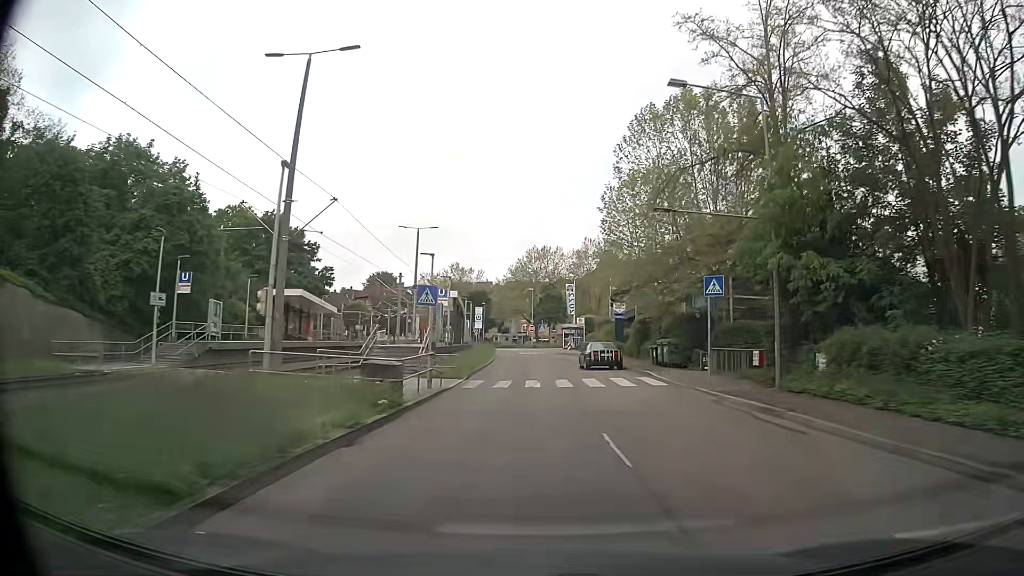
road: secondary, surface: asphalt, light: Day
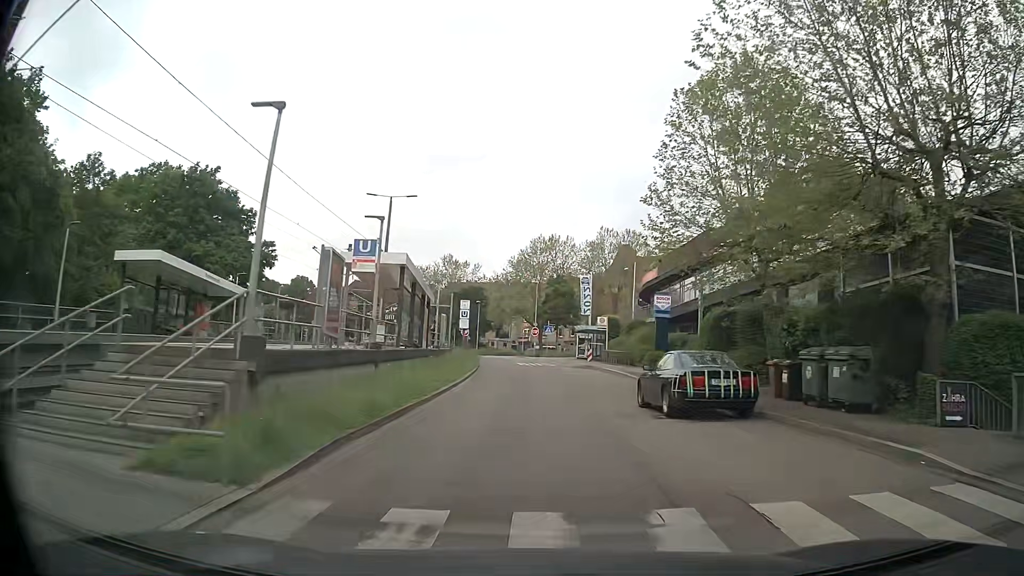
(-0.1, +19.4) m; 0°
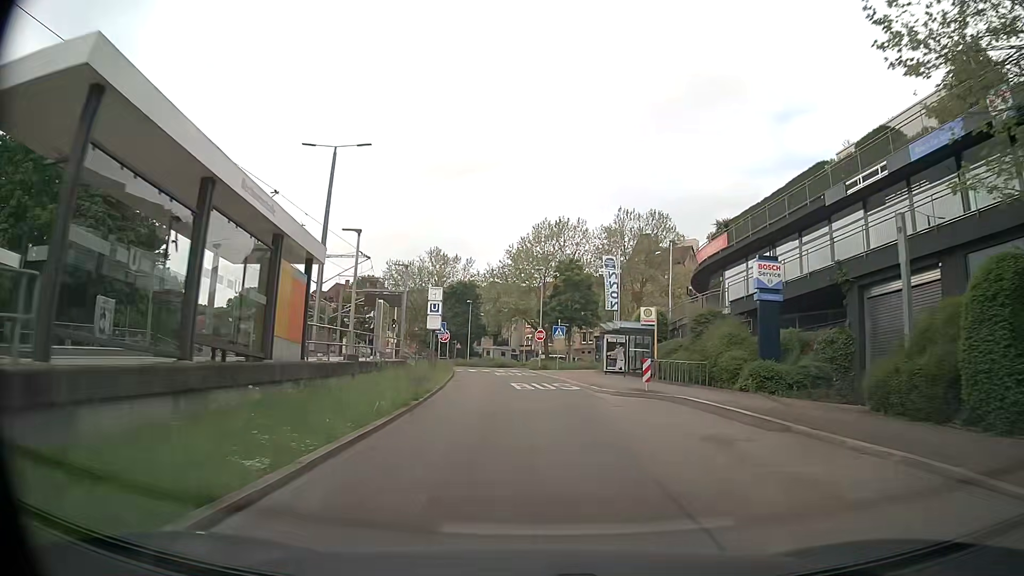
(-0.1, +19.4) m; 0°
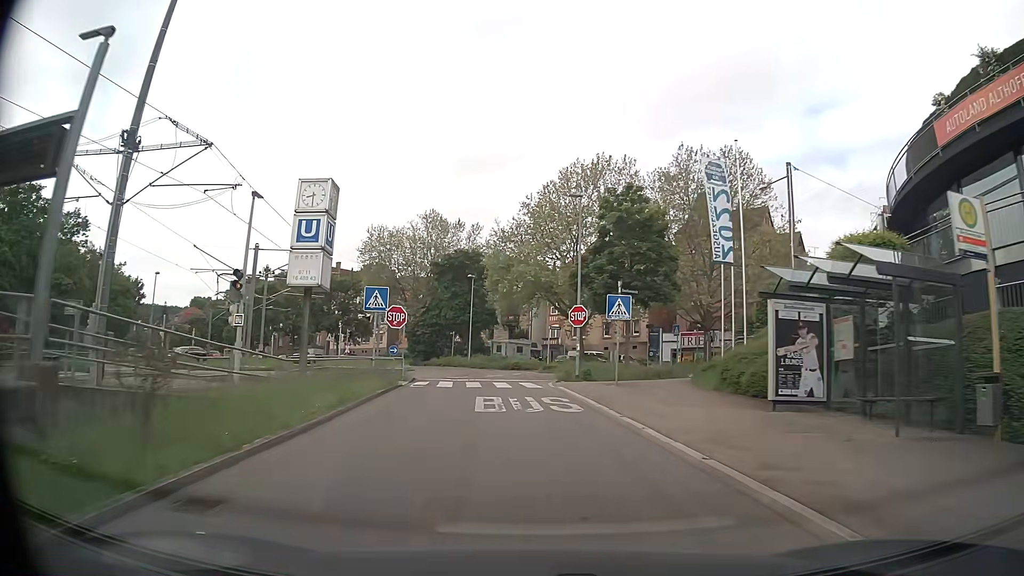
(-0.3, +24.2) m; -3°
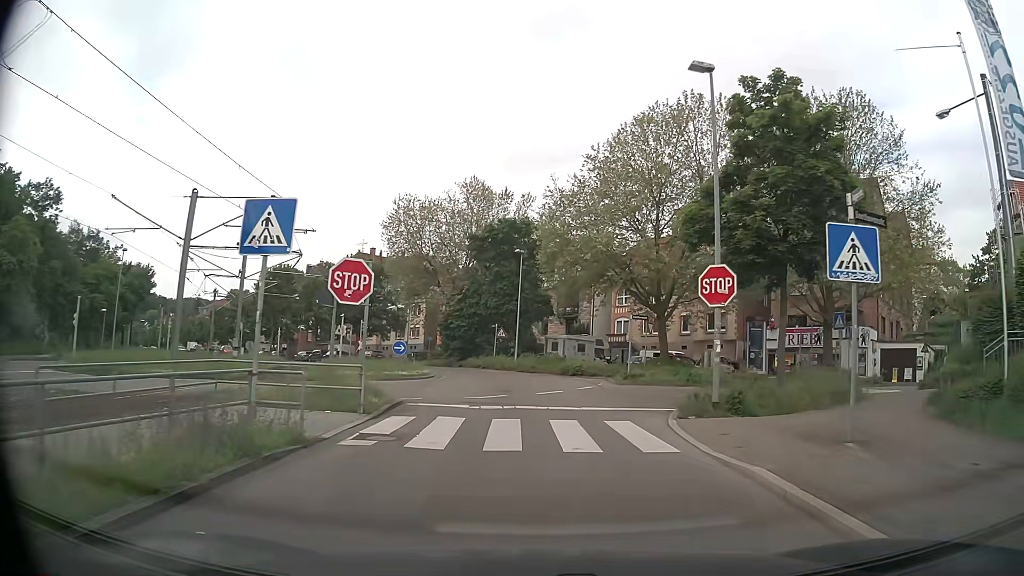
(-0.7, +13.9) m; -4°
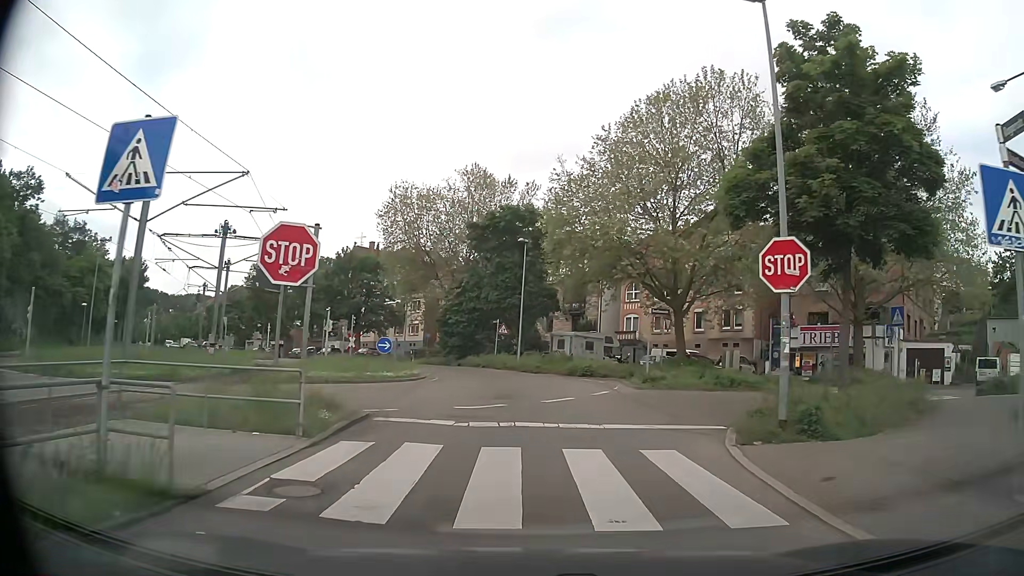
(0.0, +3.7) m; -1°
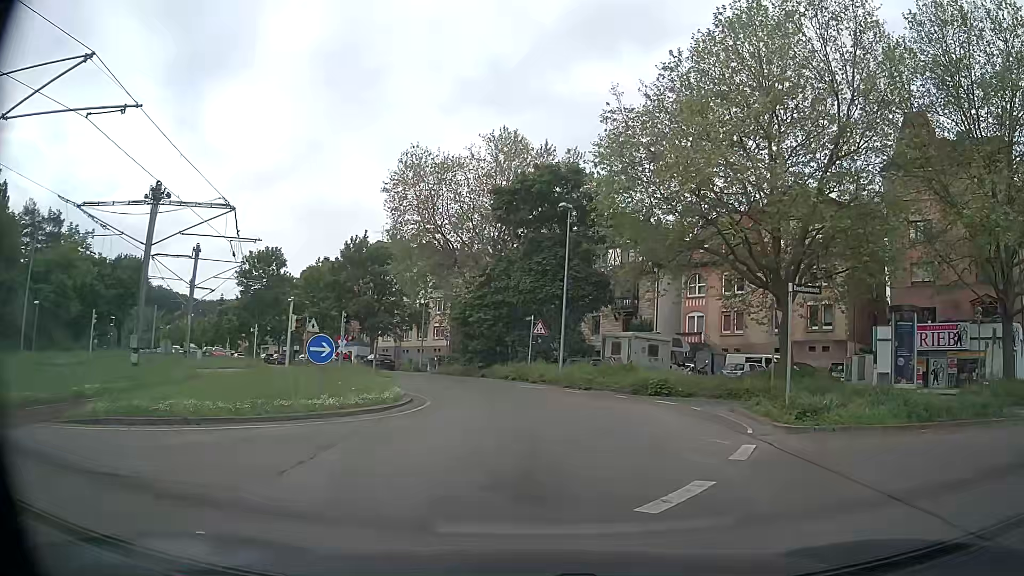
(-0.2, +11.2) m; -1°
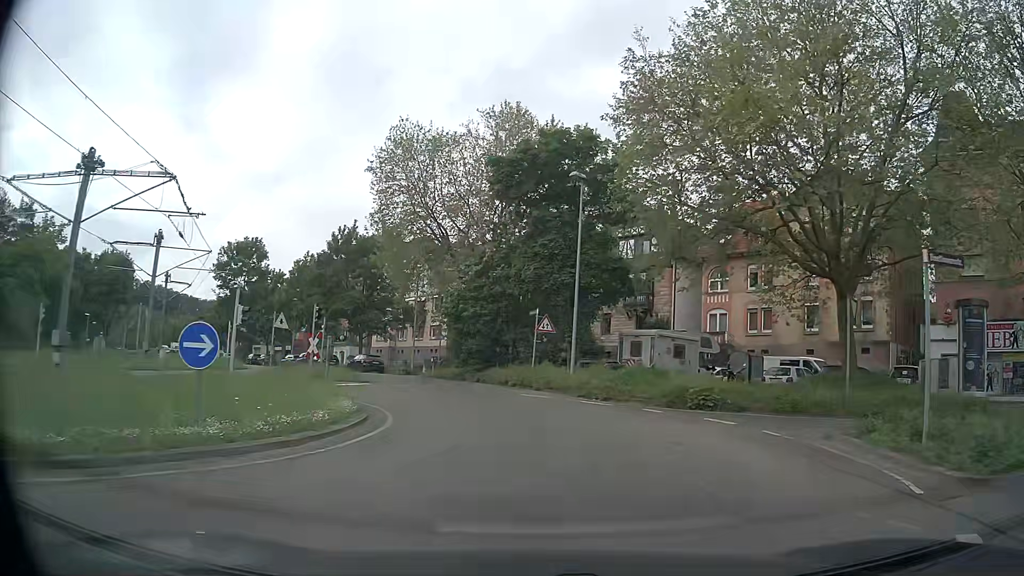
(-0.3, +5.8) m; -2°
(0, +10) (-1, +20) (-4, +30) (-8, +39) (-13, +47) (-19, +56) (-25, +64) (-31, +72) (-37, +80) (-43, +87) m
